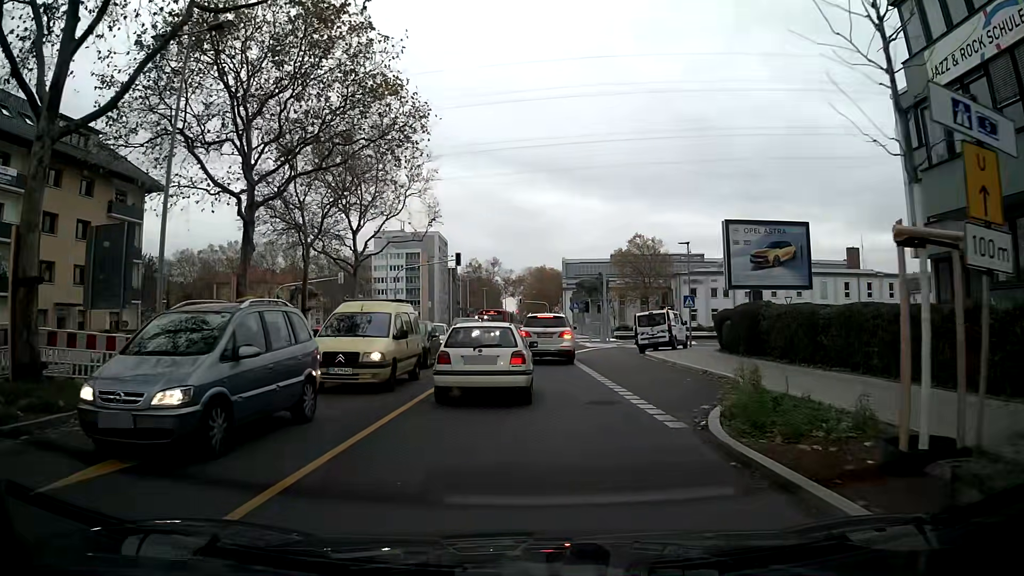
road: secondary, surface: asphalt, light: Day
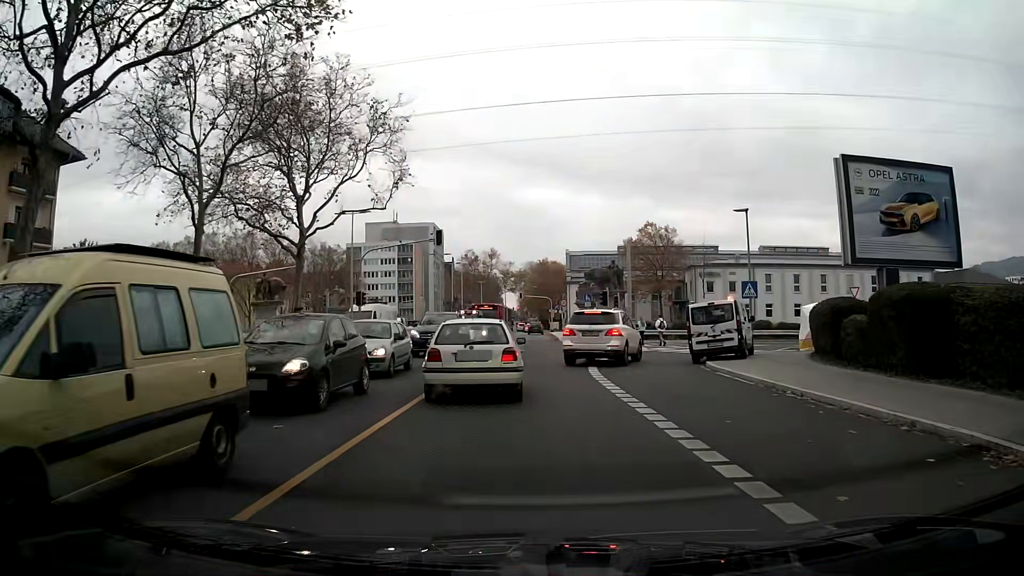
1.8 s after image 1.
(0.0, +11.0) m; +1°
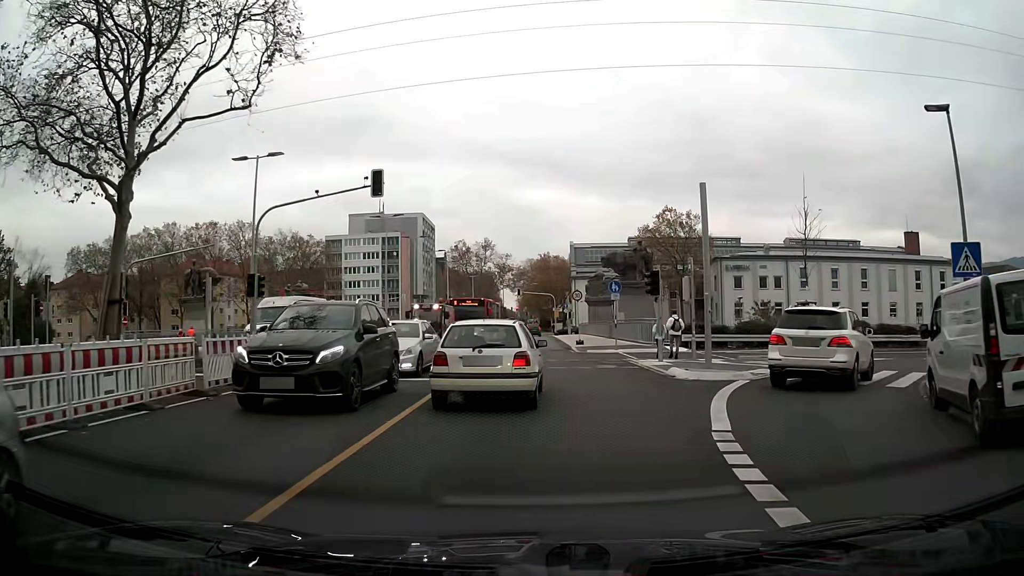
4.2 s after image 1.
(0.0, +15.7) m; 0°
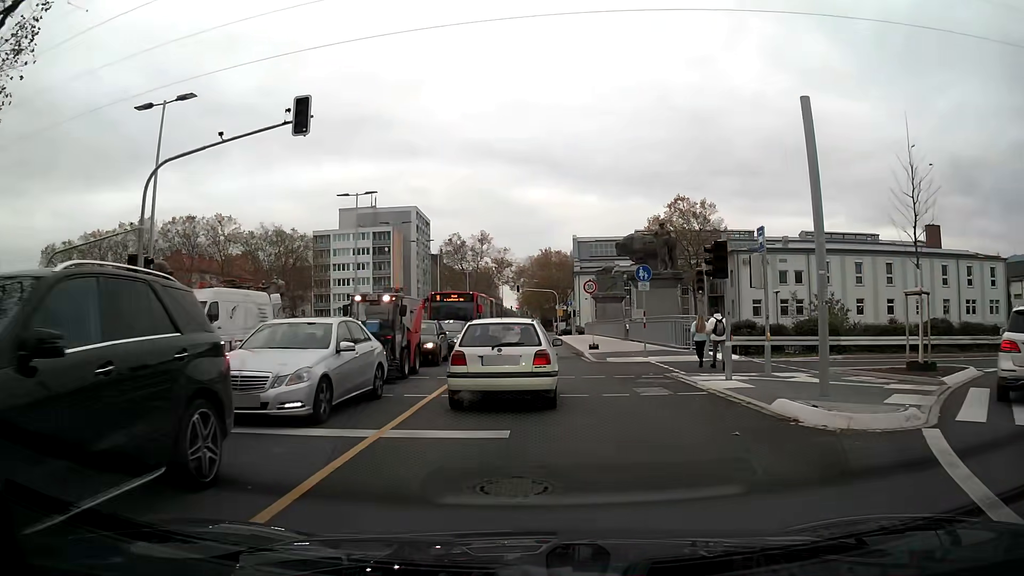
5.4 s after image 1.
(0.0, +8.1) m; 0°
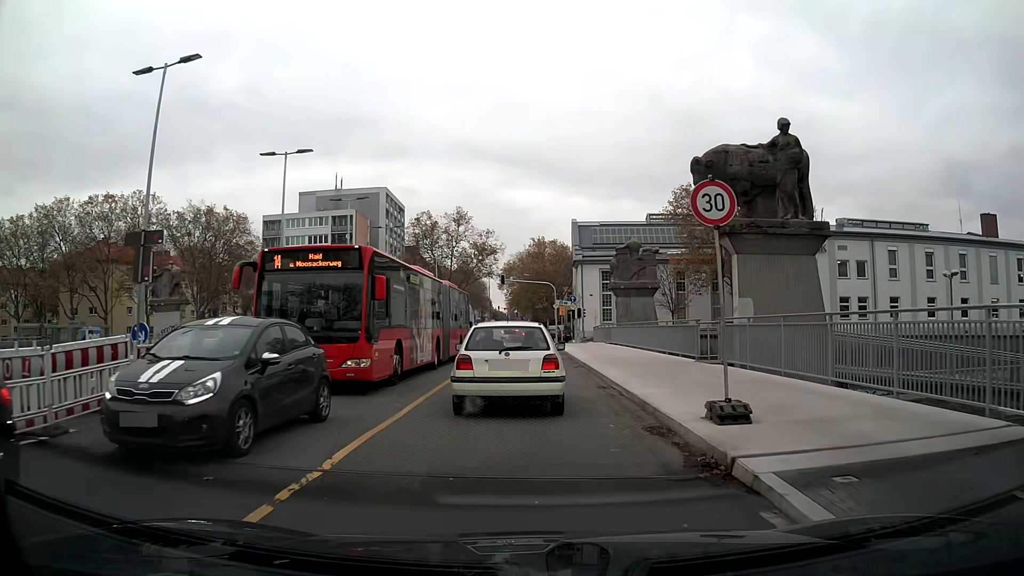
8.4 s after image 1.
(+0.1, +20.8) m; +1°
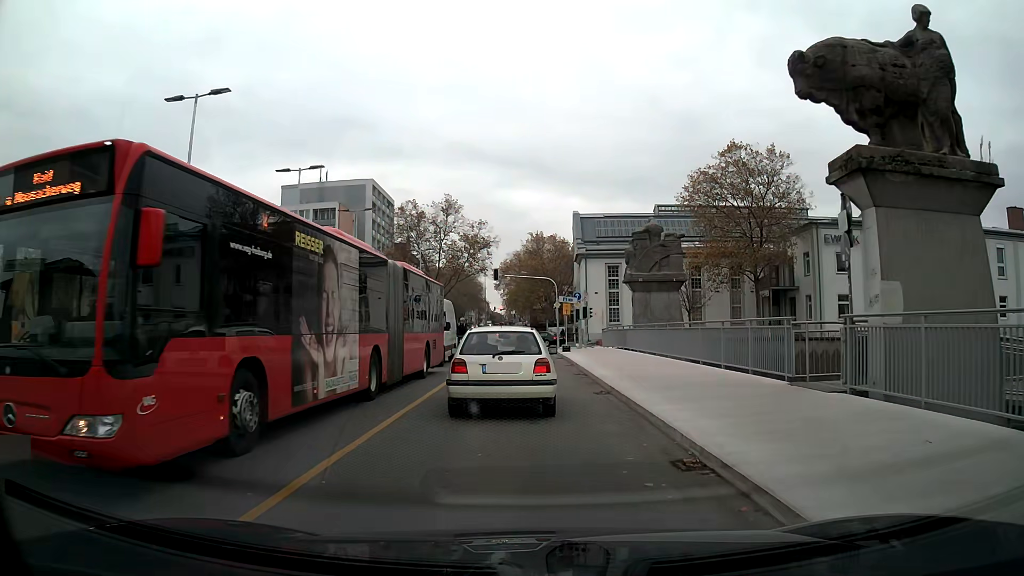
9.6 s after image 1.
(0.0, +8.2) m; 0°
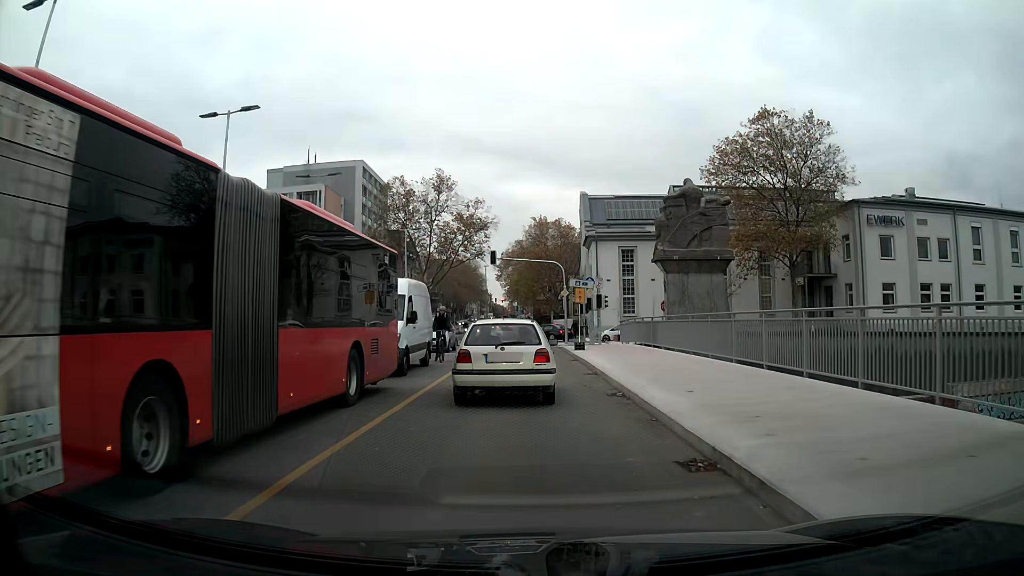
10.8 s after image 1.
(0.0, +8.1) m; -1°
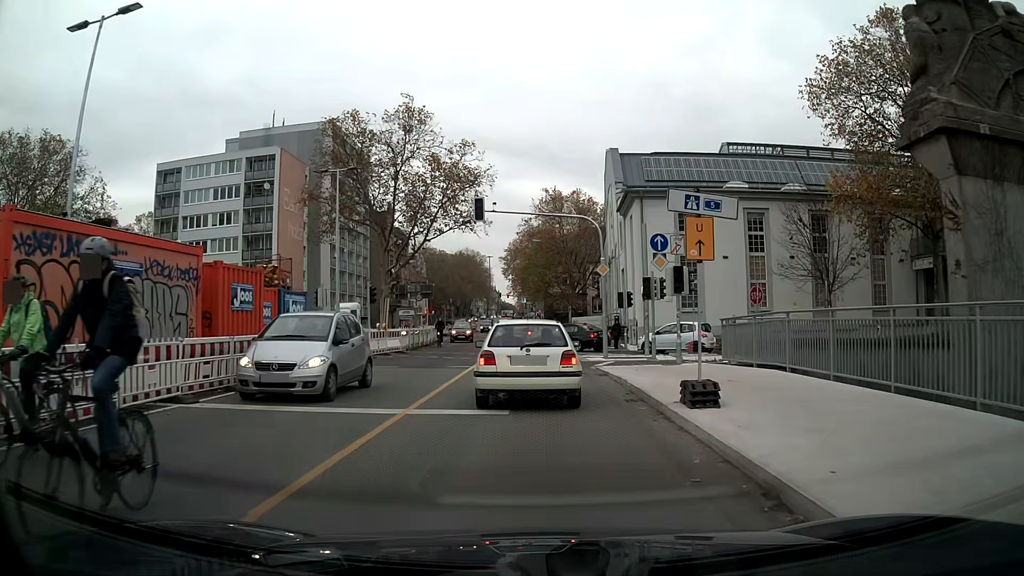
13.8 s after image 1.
(-0.2, +19.6) m; -1°
(0, +10) (0, +20) (0, +30) (-1, +40) (-1, +50) (-1, +60) (-1, +70) (-2, +80) (-2, +90) (-1, +100) m
